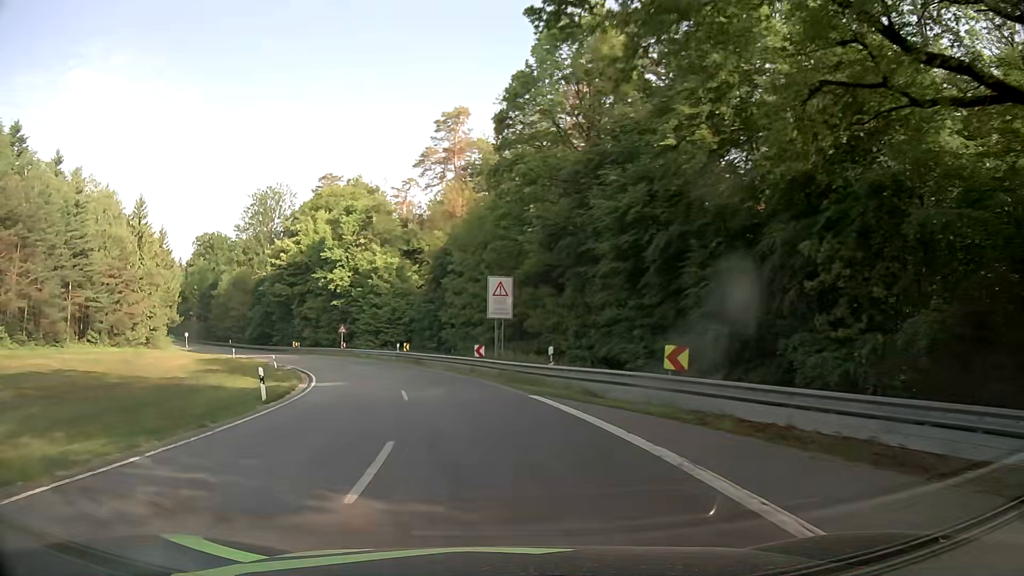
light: Day
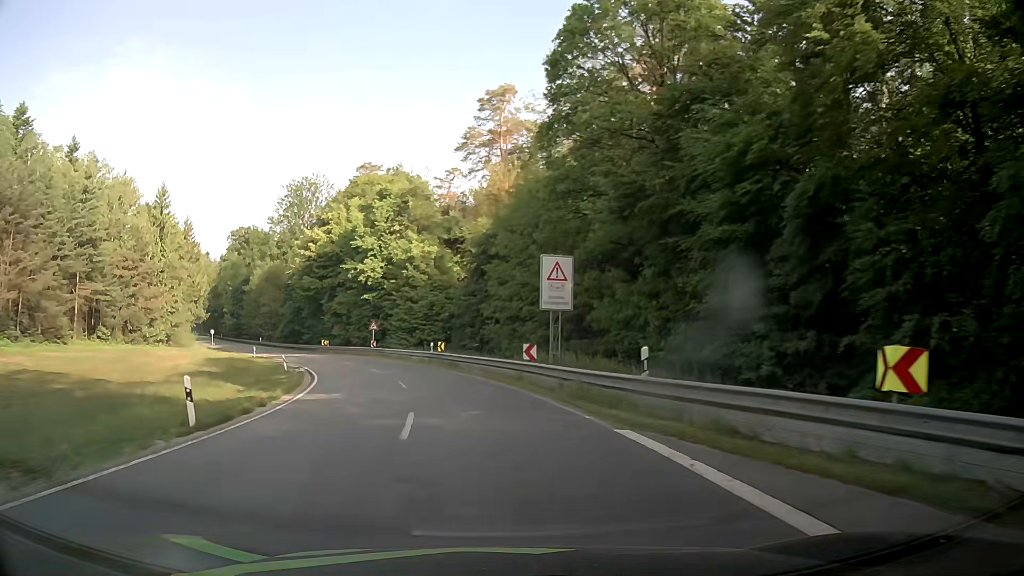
(-0.3, +7.7) m; -4°
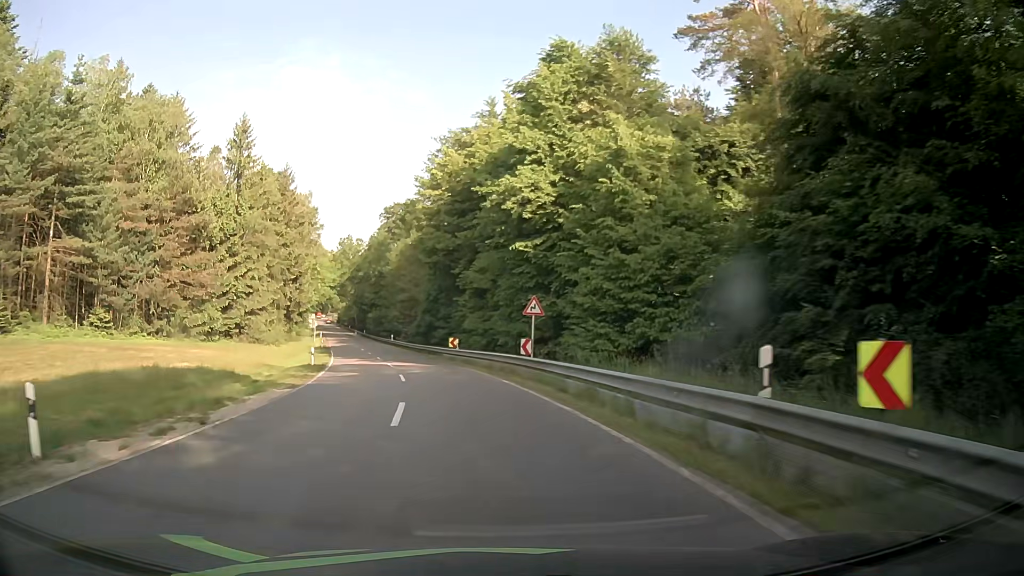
(-4.6, +32.7) m; -16°
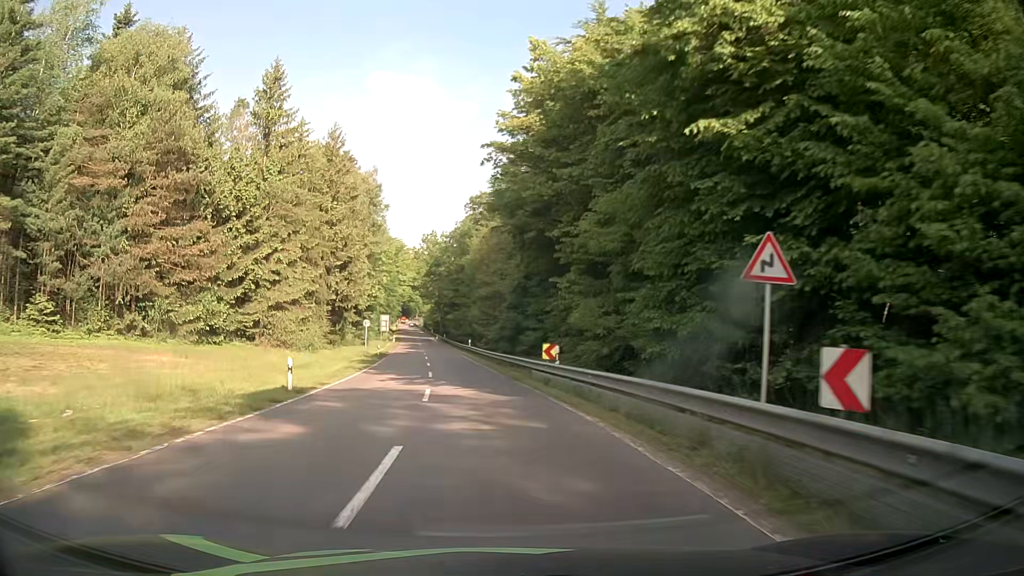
(-1.1, +17.2) m; -7°
(0, +10) (-1, +20) (-2, +30) (-3, +40) (-5, +50) (-6, +60) (-7, +70) (-9, +79) (-10, +89) (-12, +99) m
